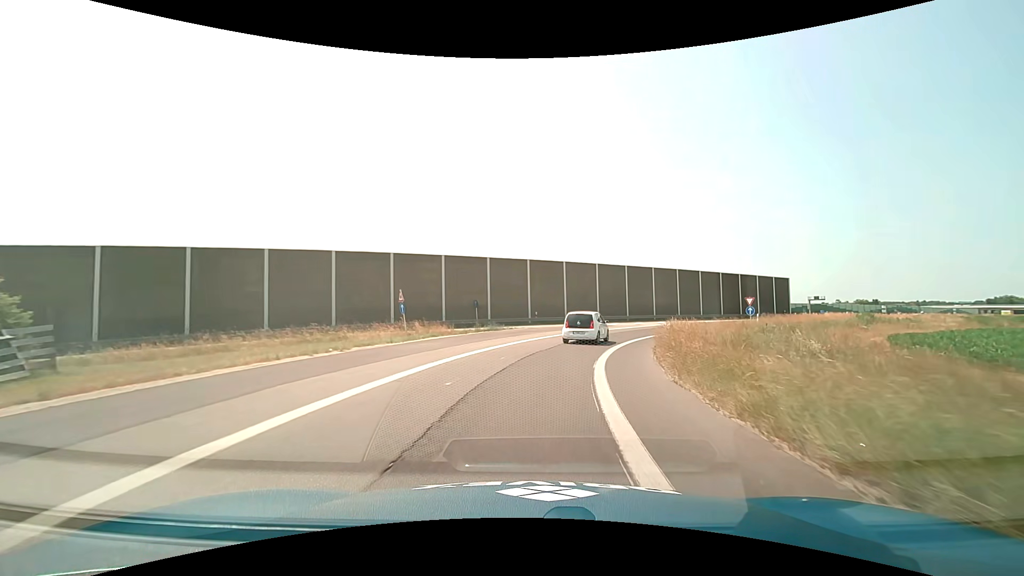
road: motorway_link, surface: asphalt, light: Day
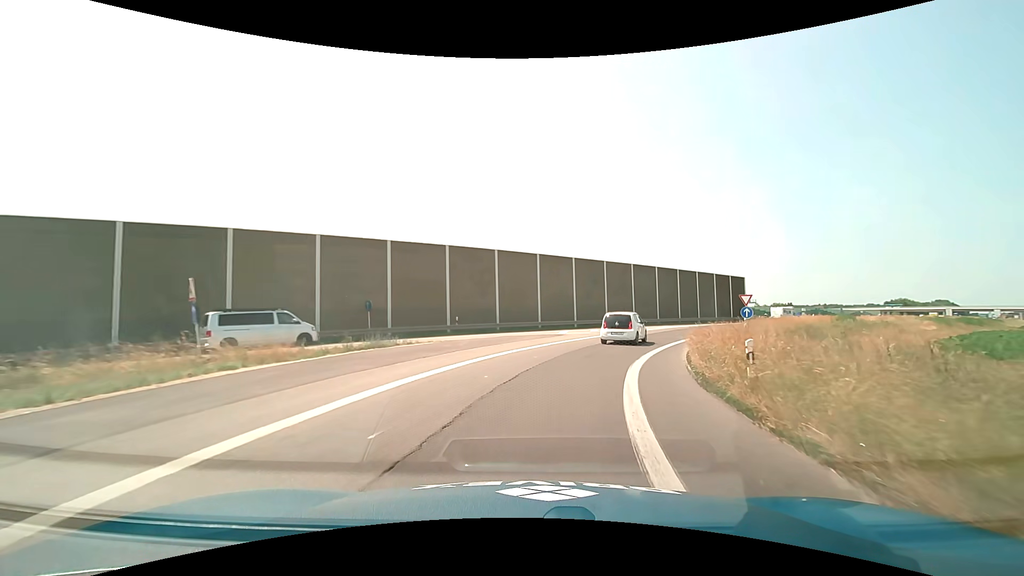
(+0.8, +14.0) m; +7°
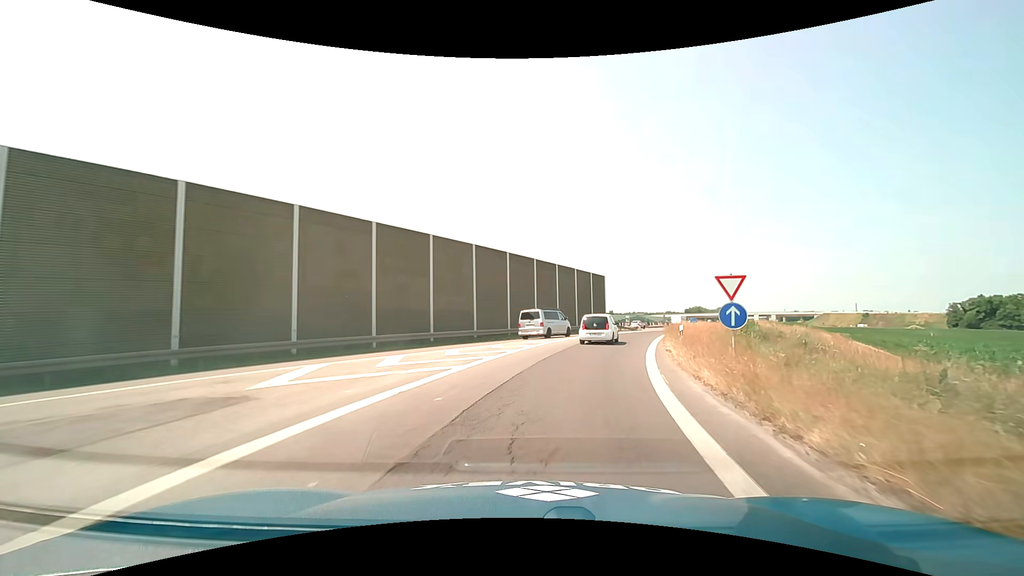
(+3.5, +21.0) m; +18°
(+1, +10) (+3, +20) (+5, +29) (+9, +39) (+12, +48) (+16, +57) (+21, +66) (+25, +75) (+29, +85) (+33, +94) m
